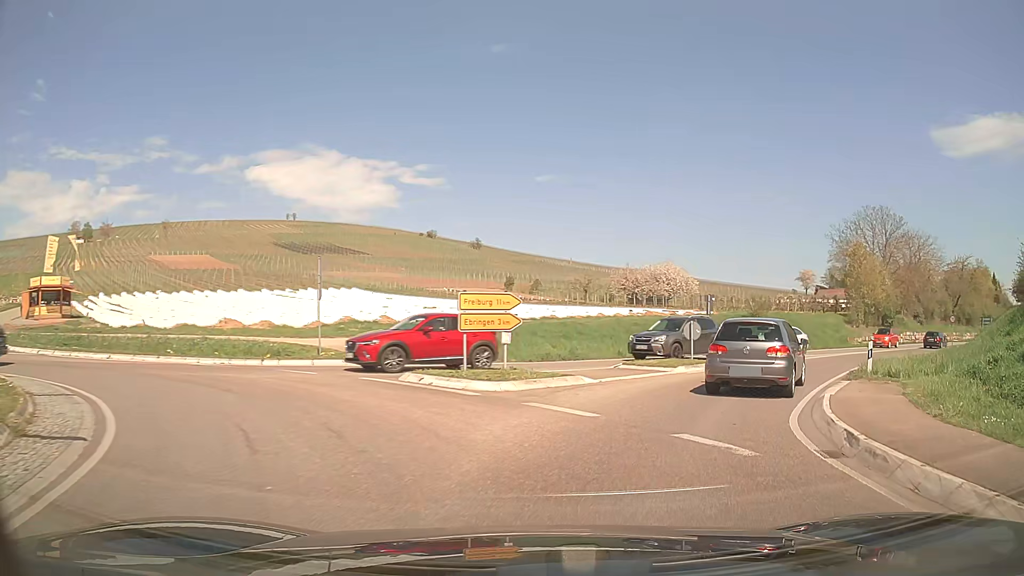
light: Day
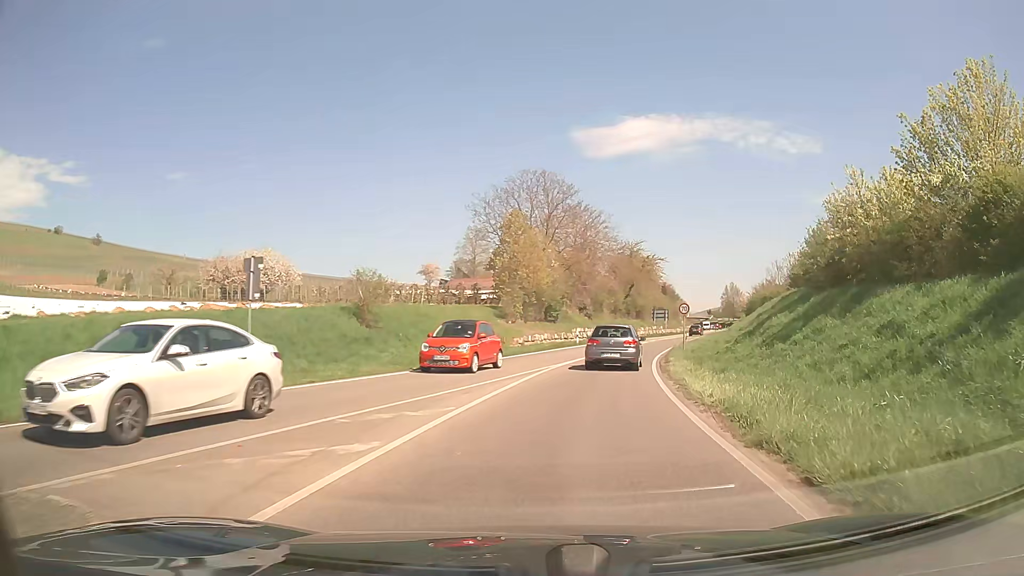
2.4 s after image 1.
(+5.8, +17.7) m; +33°
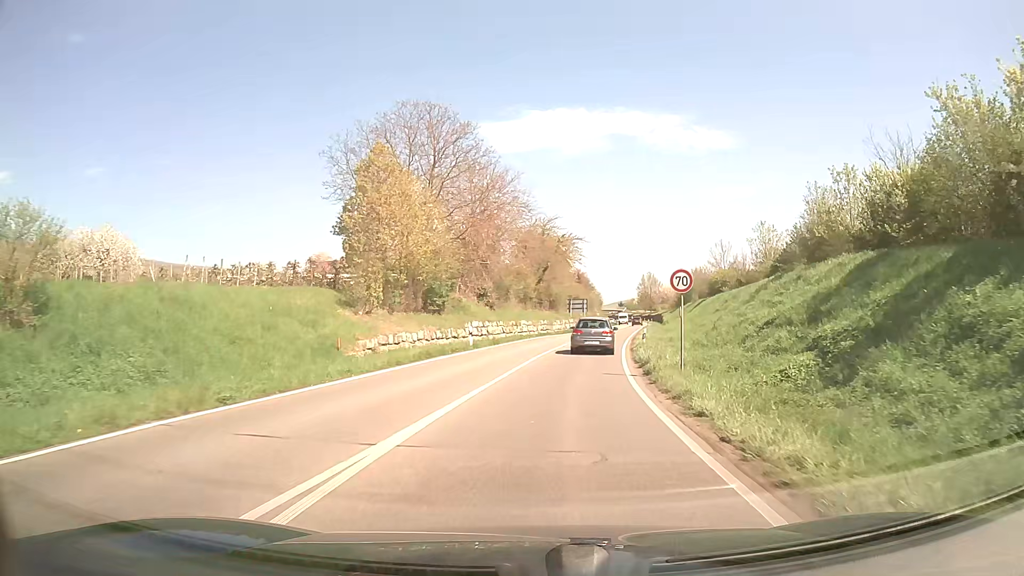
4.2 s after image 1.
(+1.5, +18.3) m; +8°
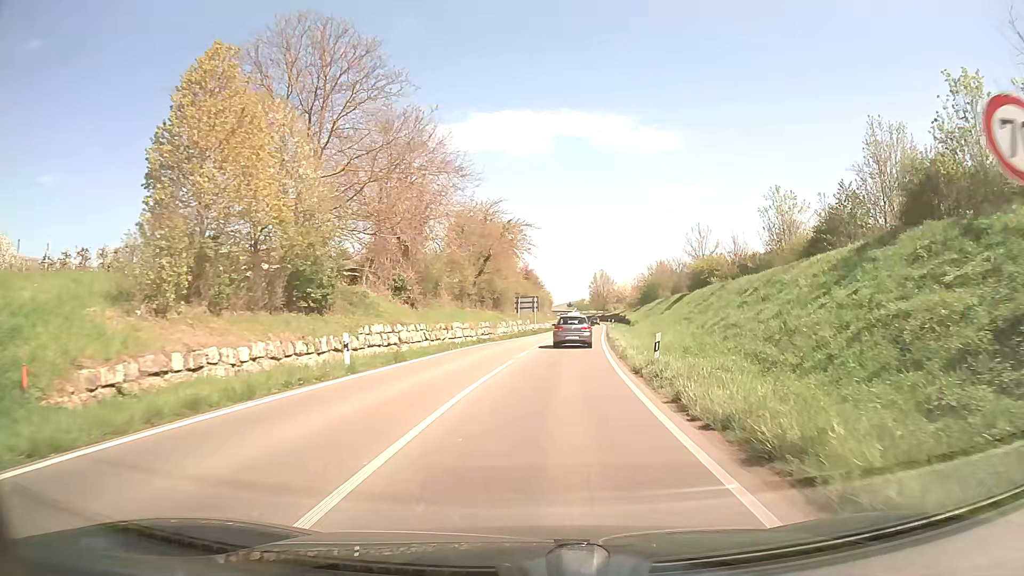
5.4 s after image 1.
(+0.6, +14.2) m; +5°
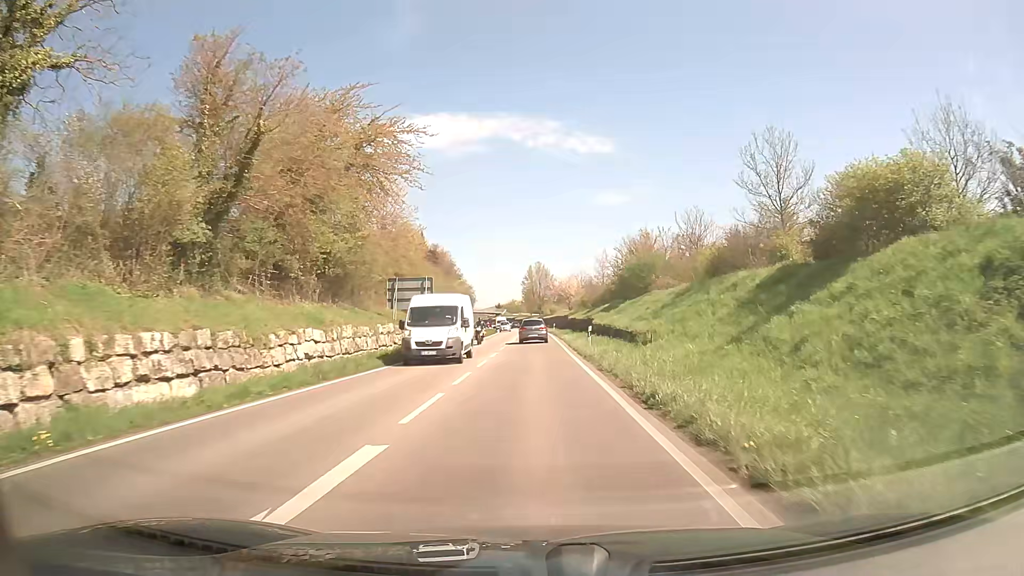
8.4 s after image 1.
(+2.4, +38.9) m; +6°
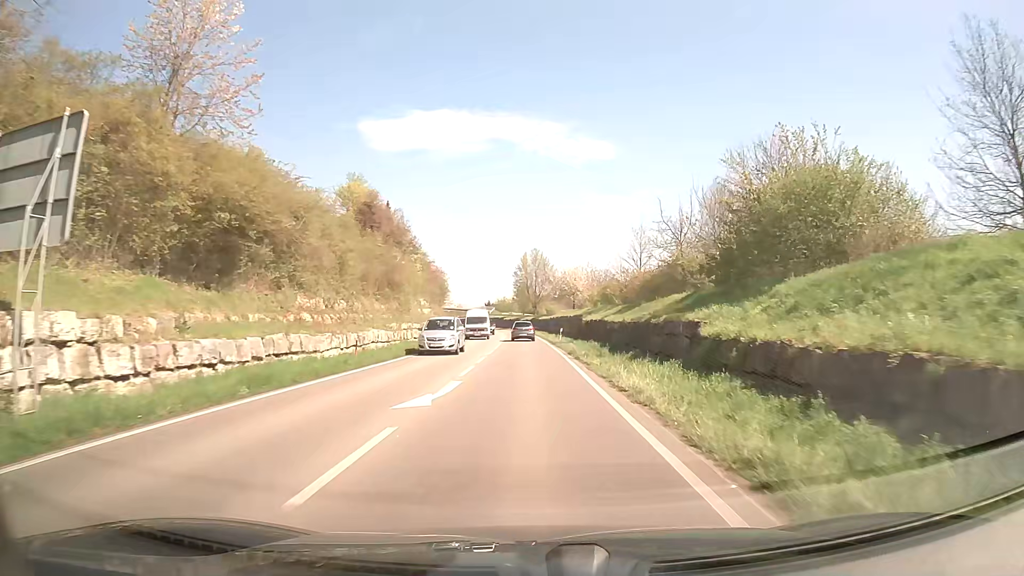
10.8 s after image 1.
(+0.3, +34.2) m; +1°
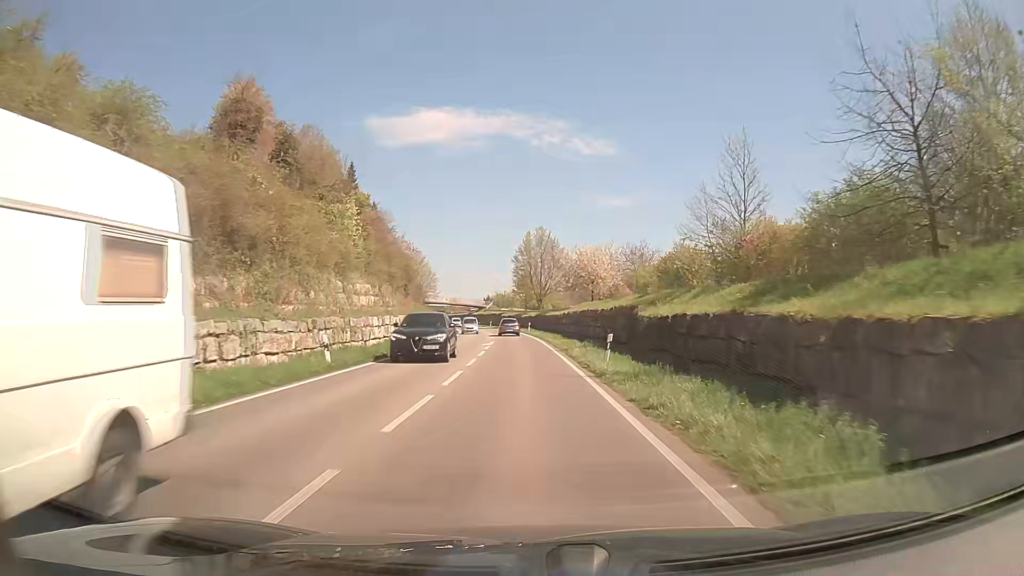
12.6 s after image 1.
(0.0, +26.9) m; 0°
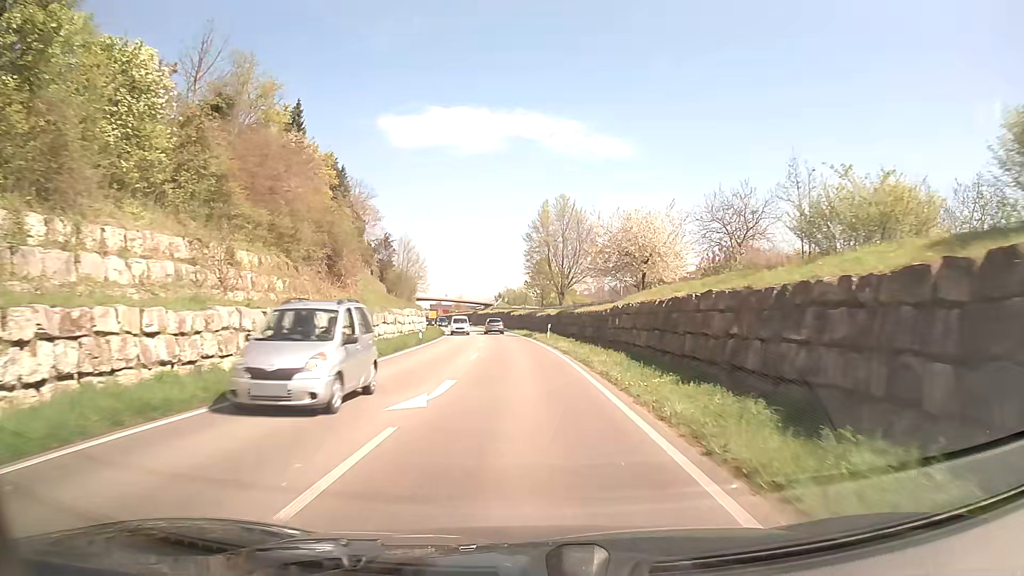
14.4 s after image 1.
(-0.4, +27.6) m; -2°
(0, +10) (0, +20) (-1, +30) (-1, +40) (-2, +50) (-3, +60) (-4, +70) (-5, +80) (-6, +90) (-8, +100) m
